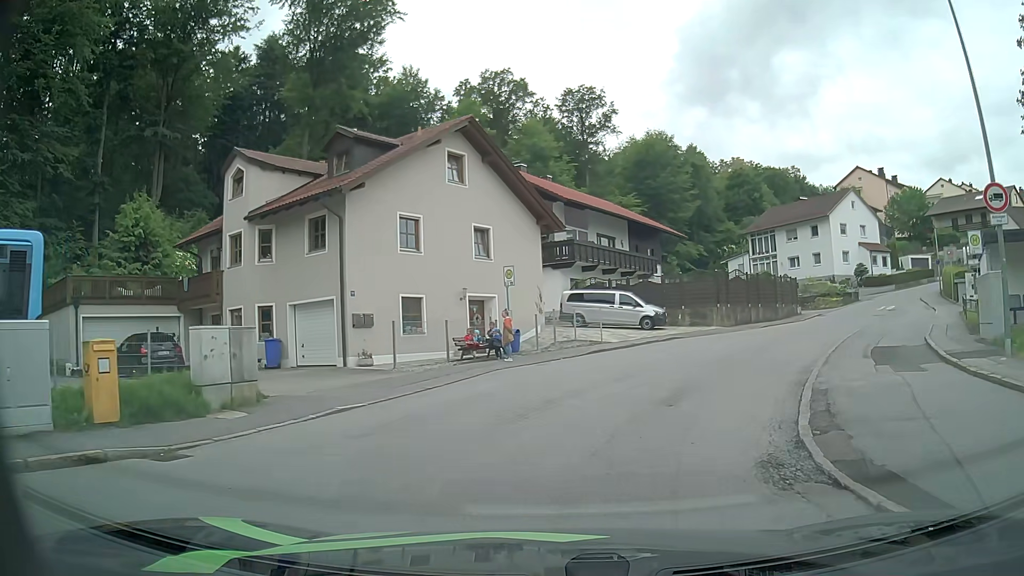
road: residential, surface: asphalt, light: Day
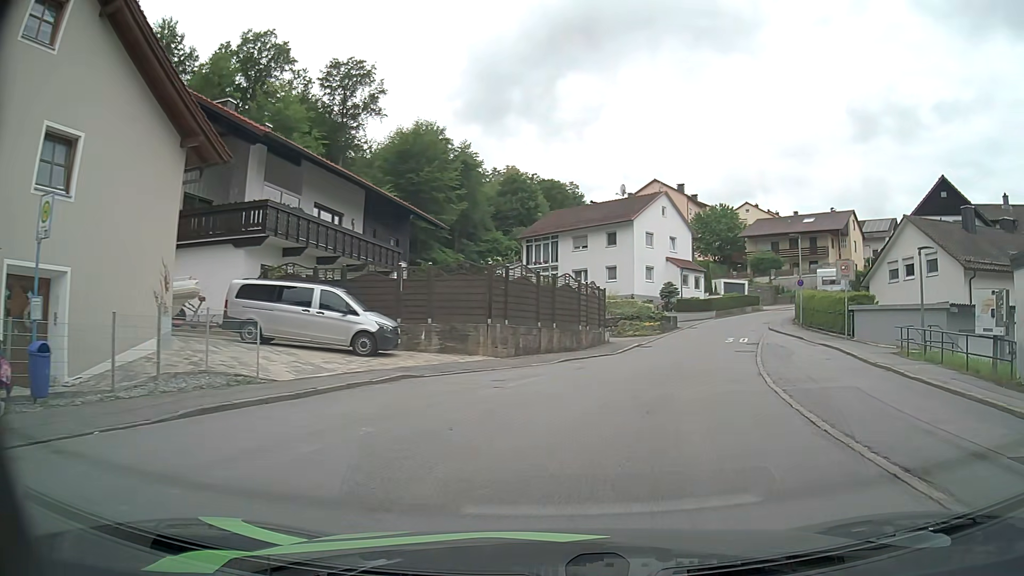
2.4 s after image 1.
(+2.7, +14.3) m; +22°
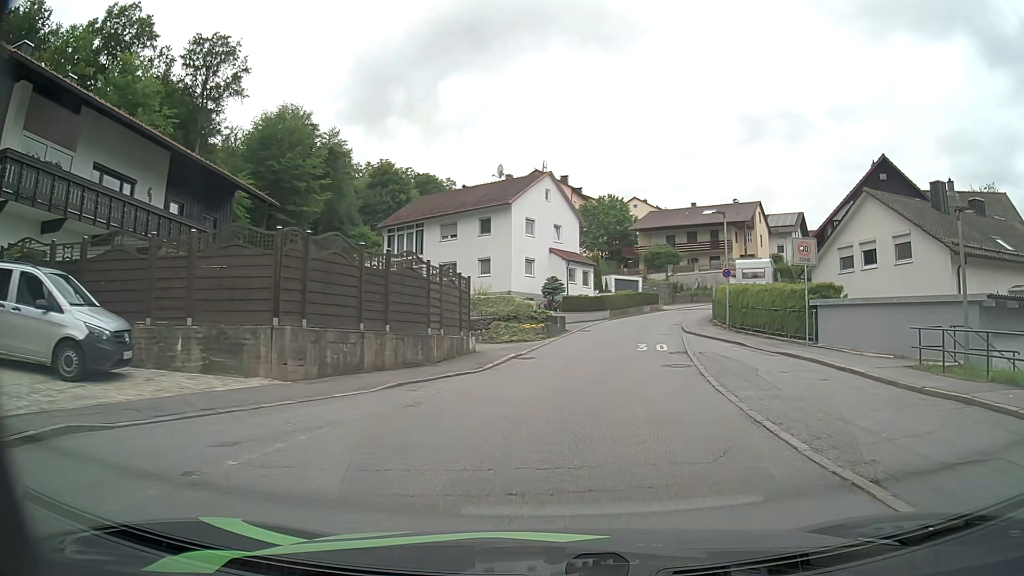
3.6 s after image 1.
(+0.8, +8.4) m; +10°
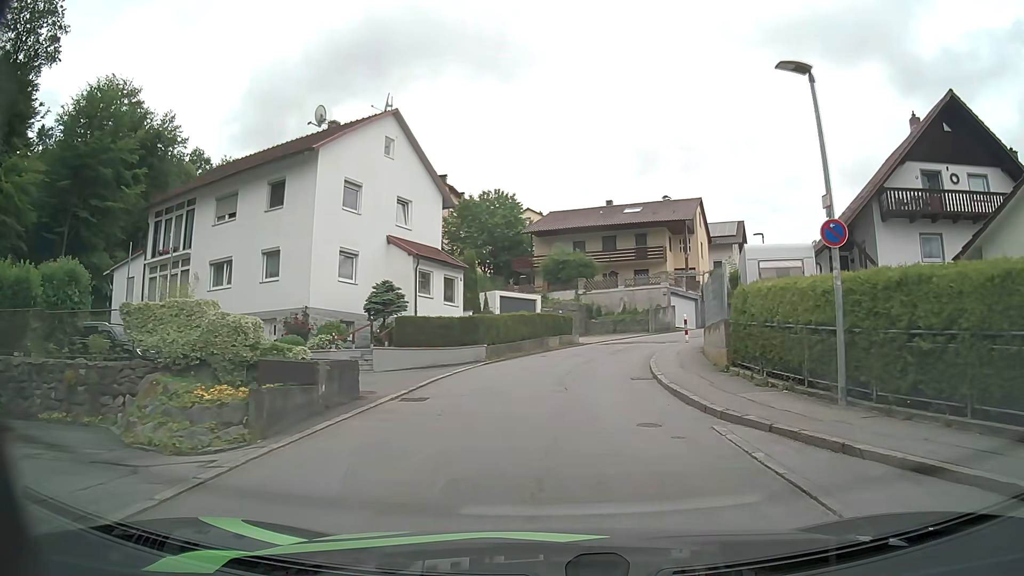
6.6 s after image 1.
(+1.9, +20.3) m; +10°
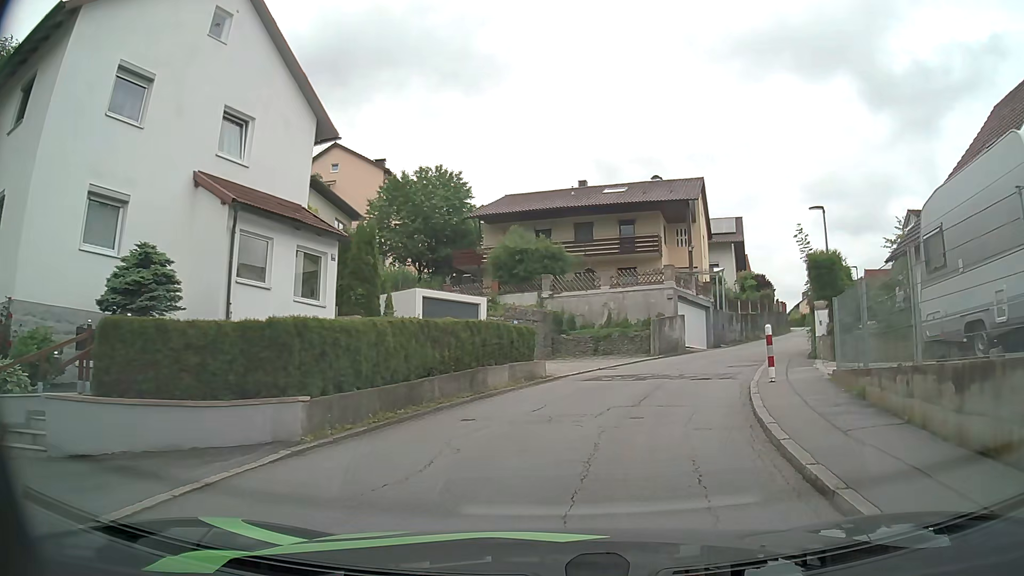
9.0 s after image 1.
(+0.2, +13.7) m; +4°
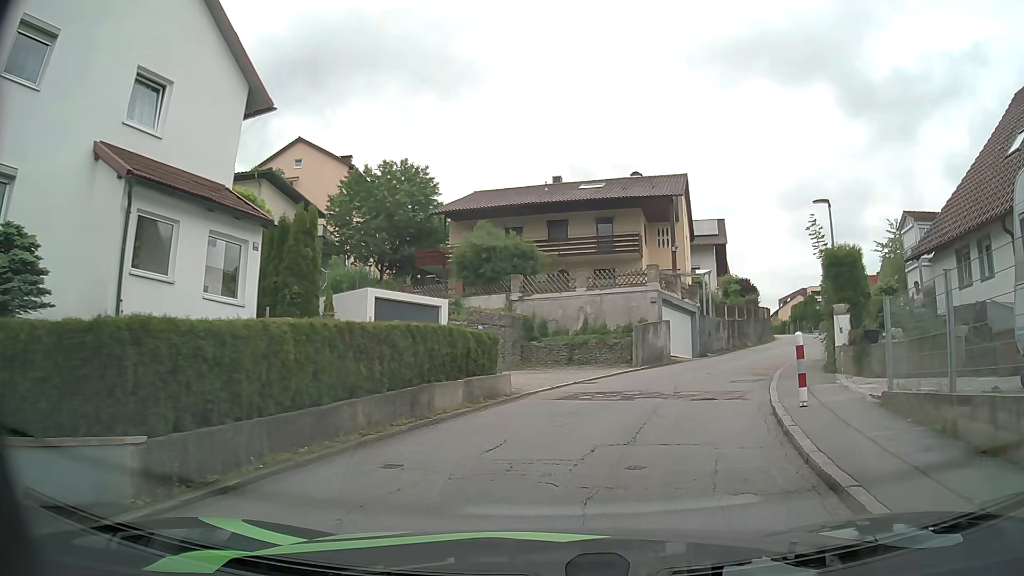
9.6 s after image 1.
(0.0, +3.1) m; +2°
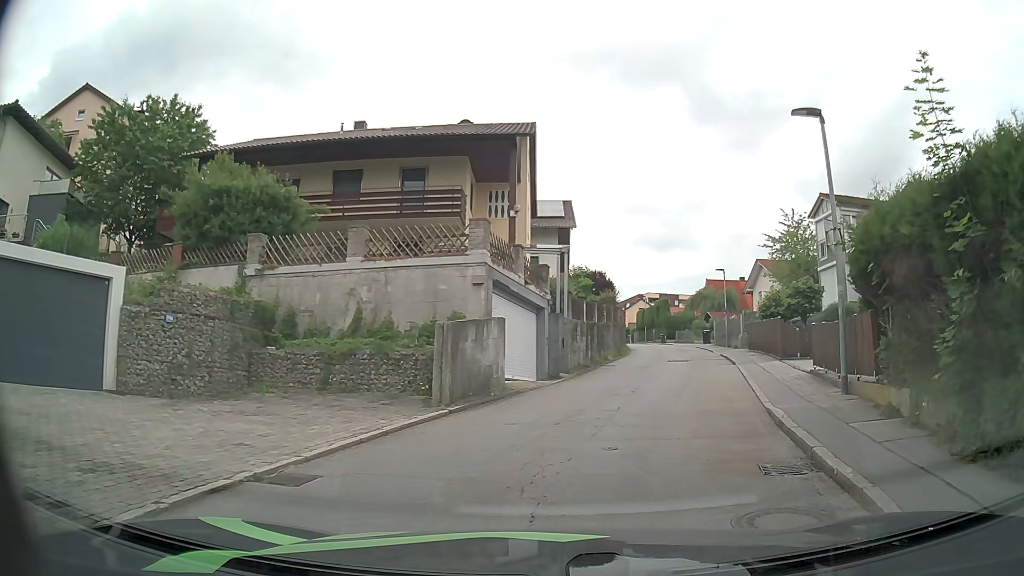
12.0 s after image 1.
(+1.4, +11.3) m; +15°
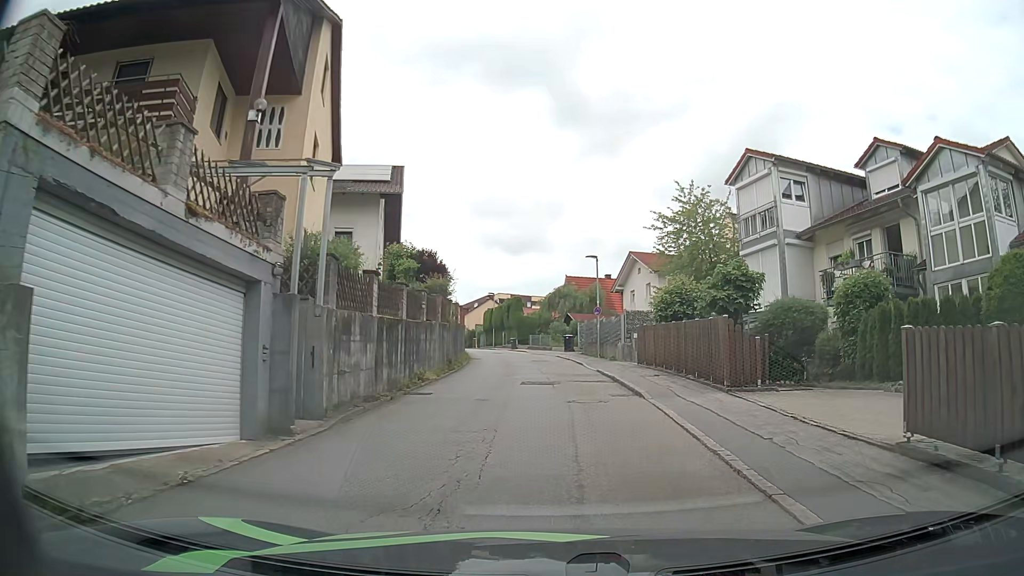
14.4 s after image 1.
(+1.4, +10.6) m; +13°
(0, +10) (0, +20) (0, +30) (-1, +40) (-3, +50) (-6, +59) (-10, +68) (-13, +78) (-16, +87) (-20, +97) m
